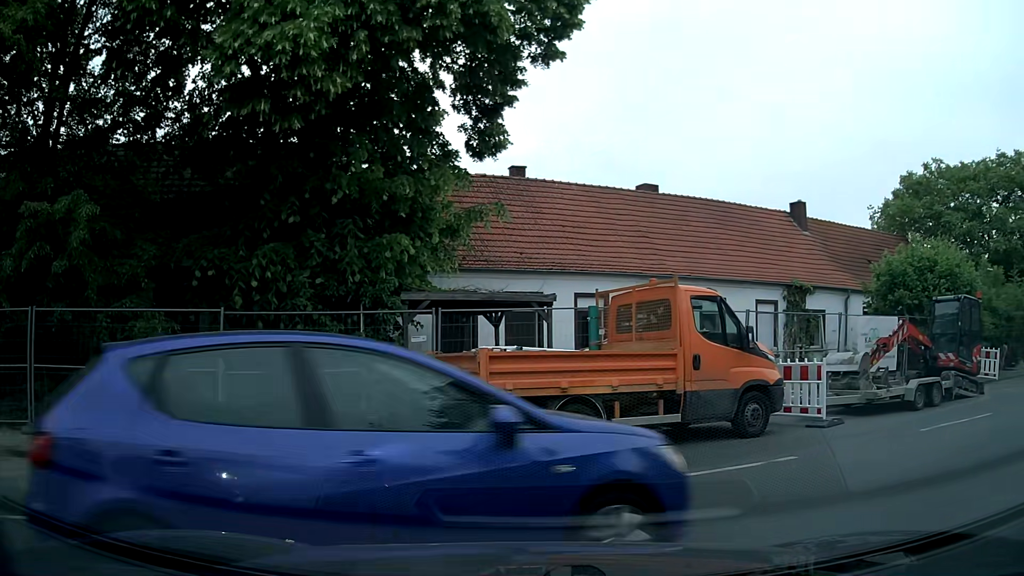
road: residential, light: Day
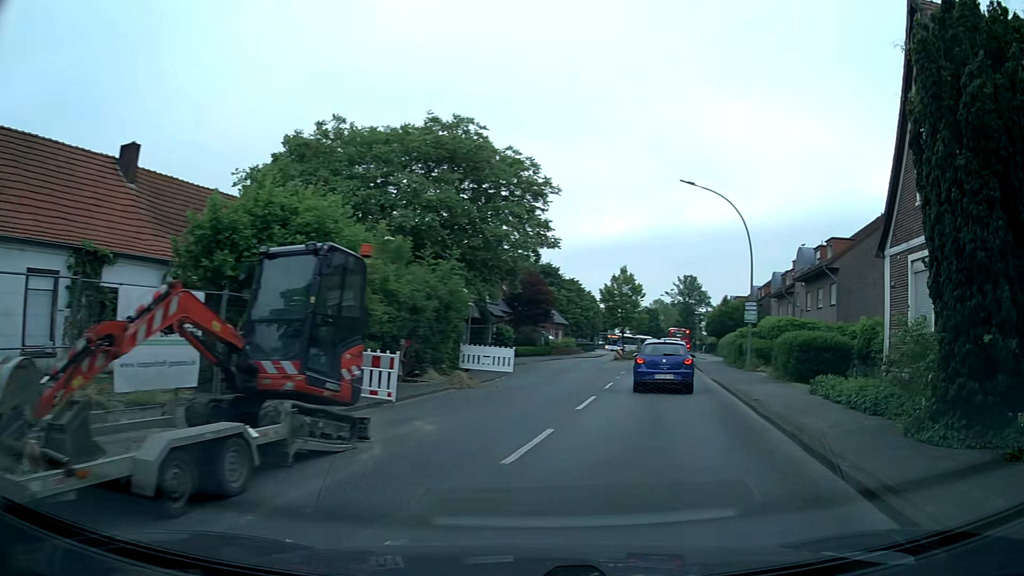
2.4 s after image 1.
(+4.6, +8.2) m; +51°
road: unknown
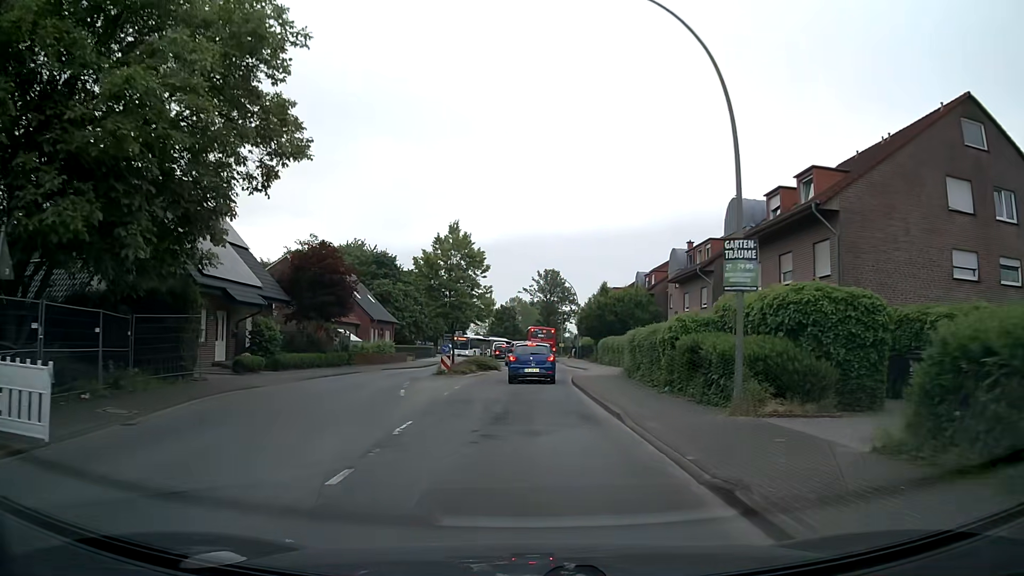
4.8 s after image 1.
(+4.0, +20.0) m; +12°
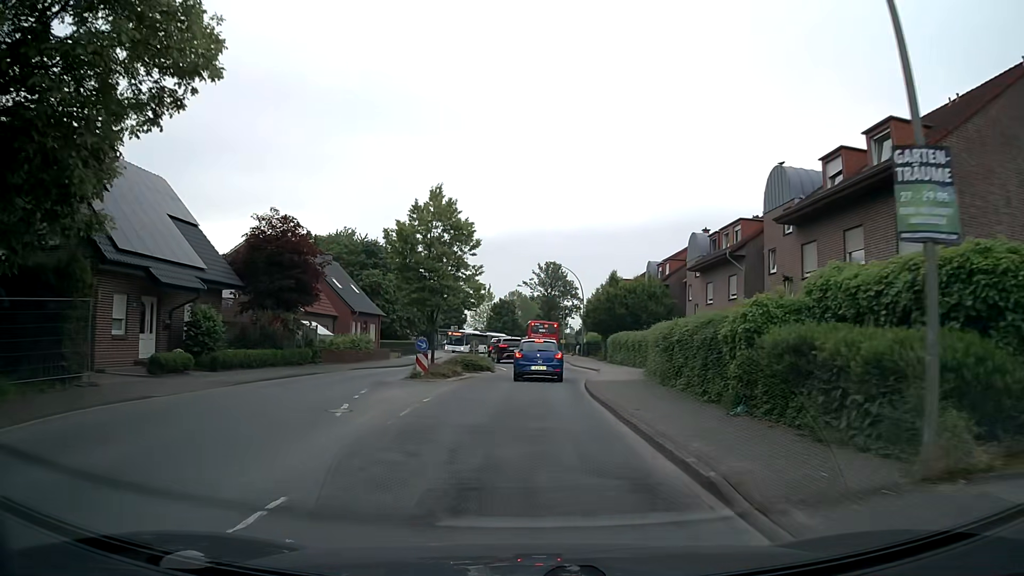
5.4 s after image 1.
(+0.1, +6.5) m; 0°
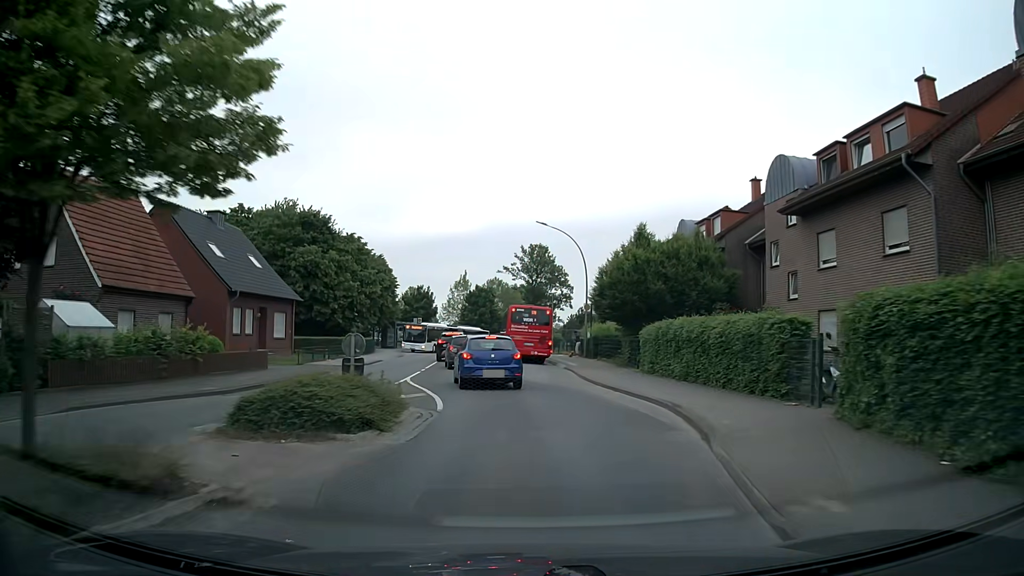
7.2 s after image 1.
(+0.4, +19.7) m; +2°
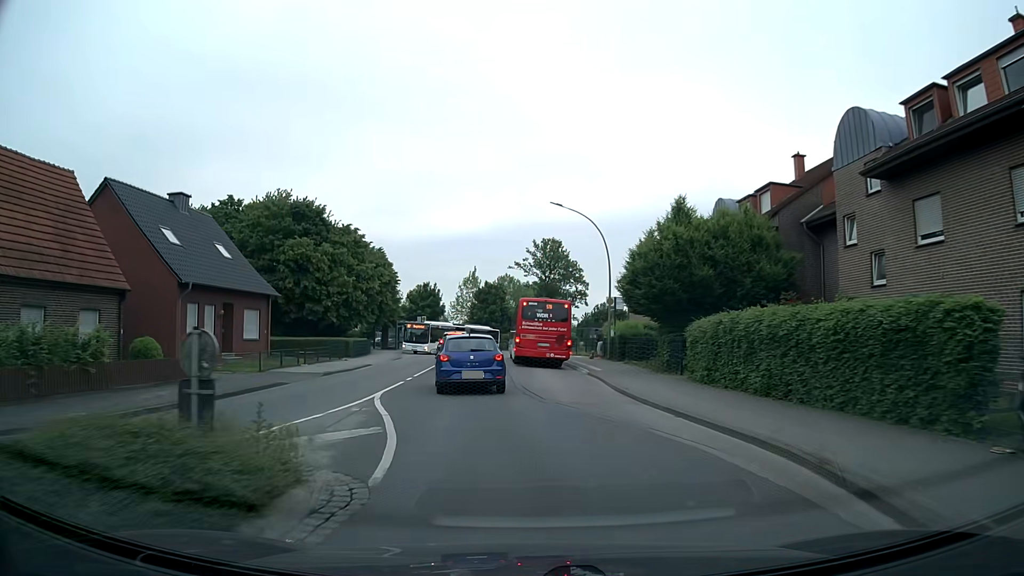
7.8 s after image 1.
(-0.1, +6.3) m; -1°
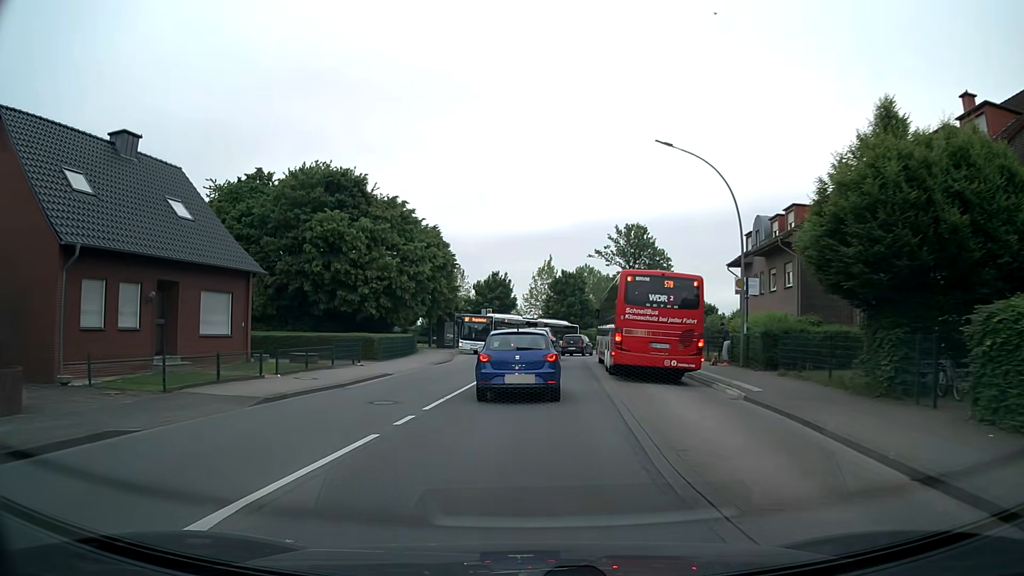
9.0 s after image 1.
(-0.7, +12.1) m; -6°
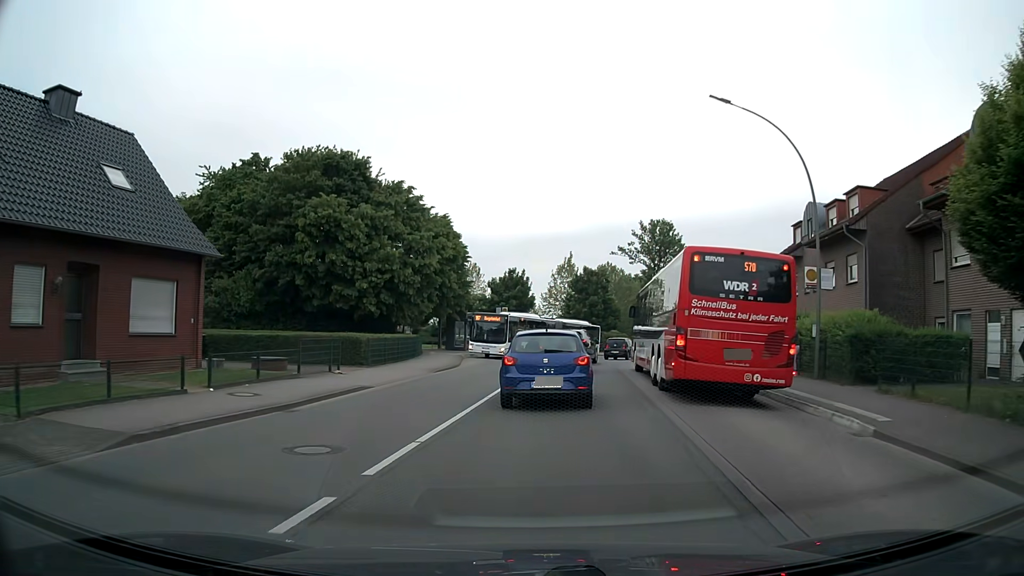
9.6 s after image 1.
(-0.1, +5.6) m; -1°
(0, +10) (+1, +20) (+2, +30) (+4, +40) (+7, +49) (+12, +58) (+17, +66) (+23, +75) (+28, +83) (+34, +91) m
